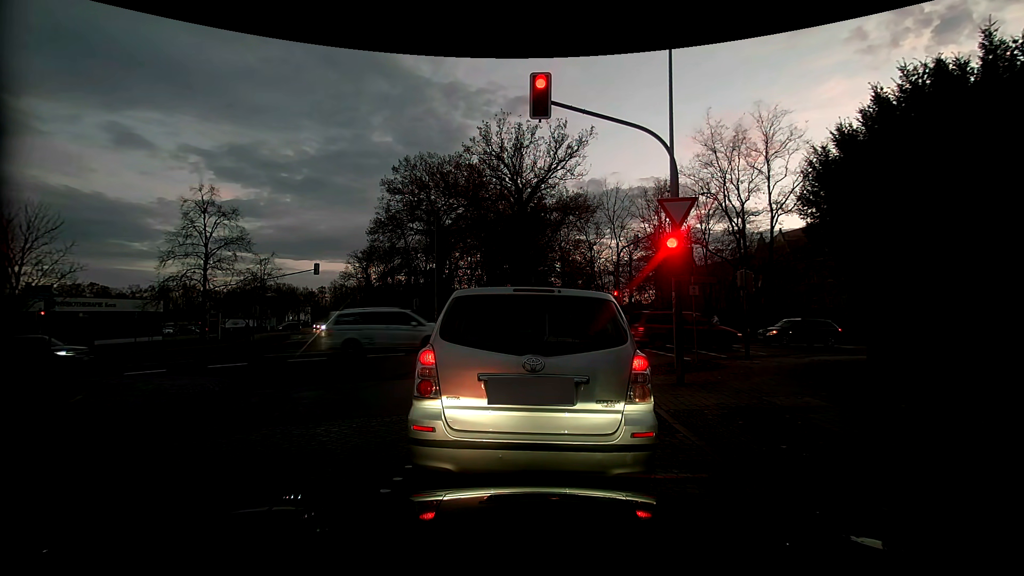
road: residential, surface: sett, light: Dusk
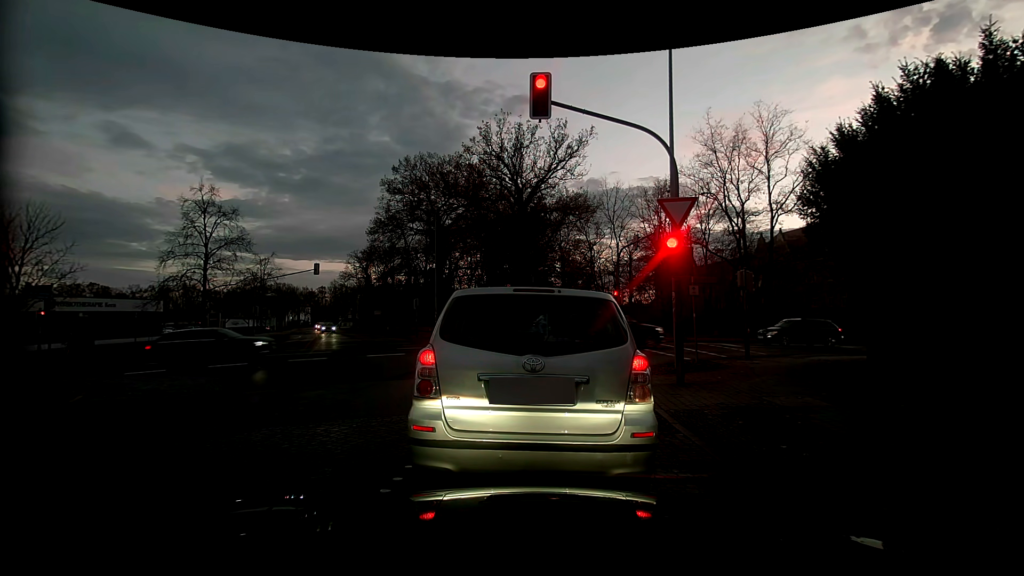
(0.0, 0.0) m; 0°
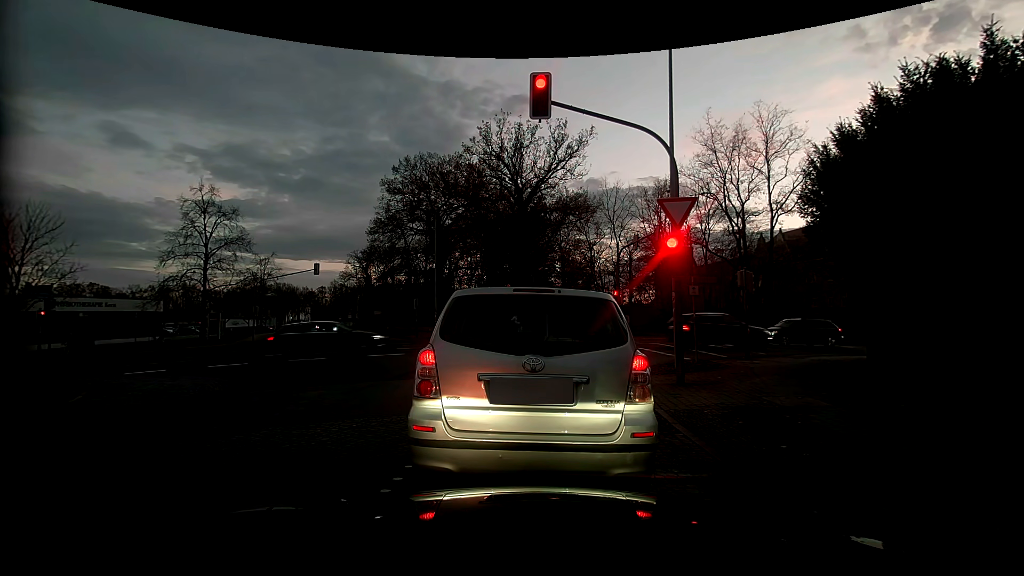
(0.0, 0.0) m; 0°
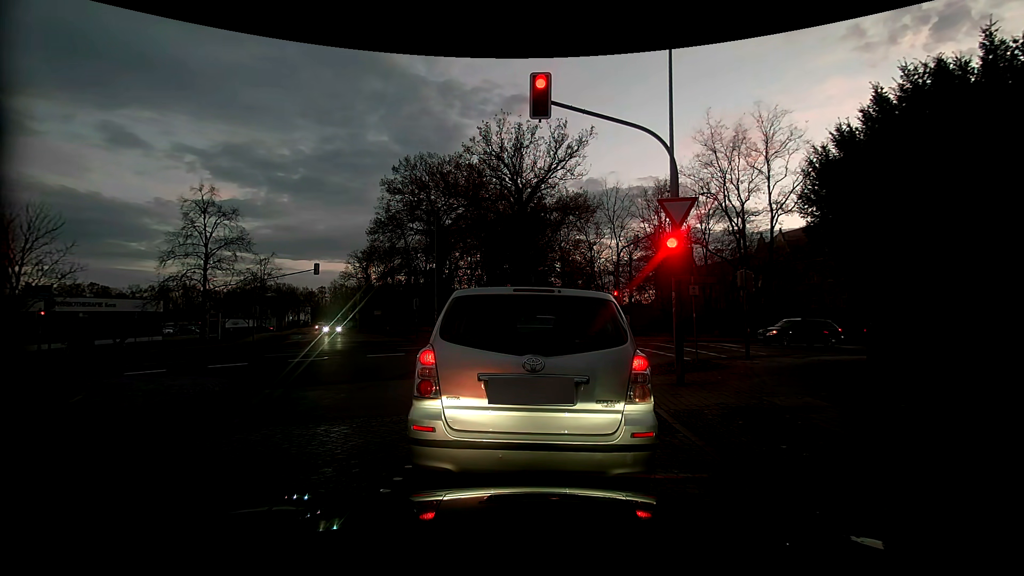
(0.0, 0.0) m; 0°
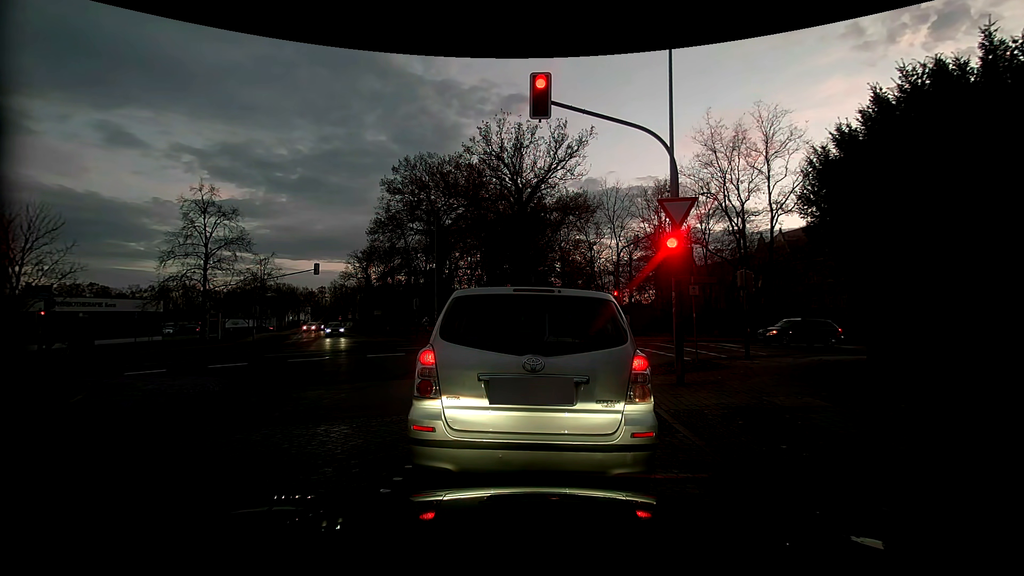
(0.0, 0.0) m; 0°
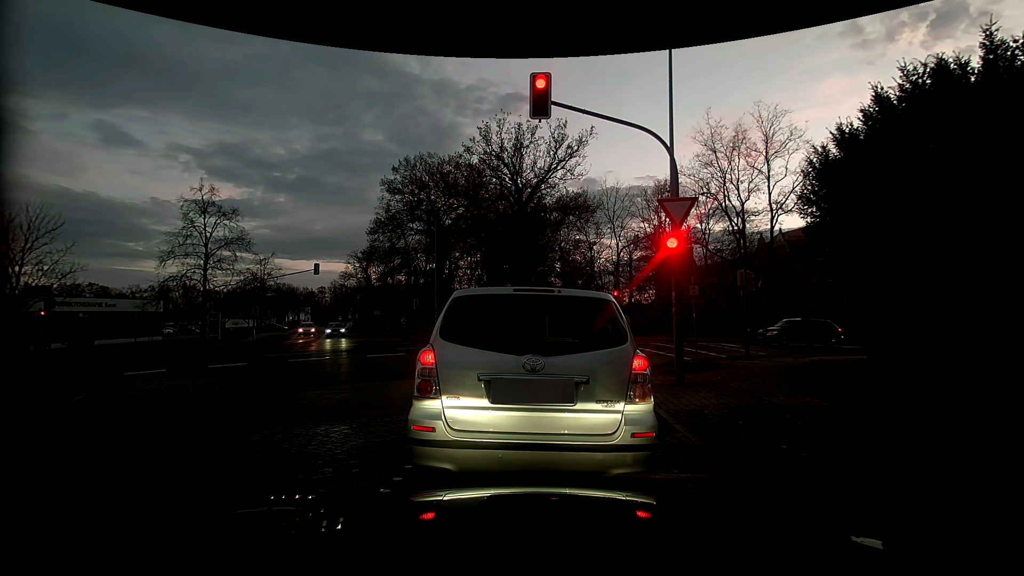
(0.0, 0.0) m; 0°
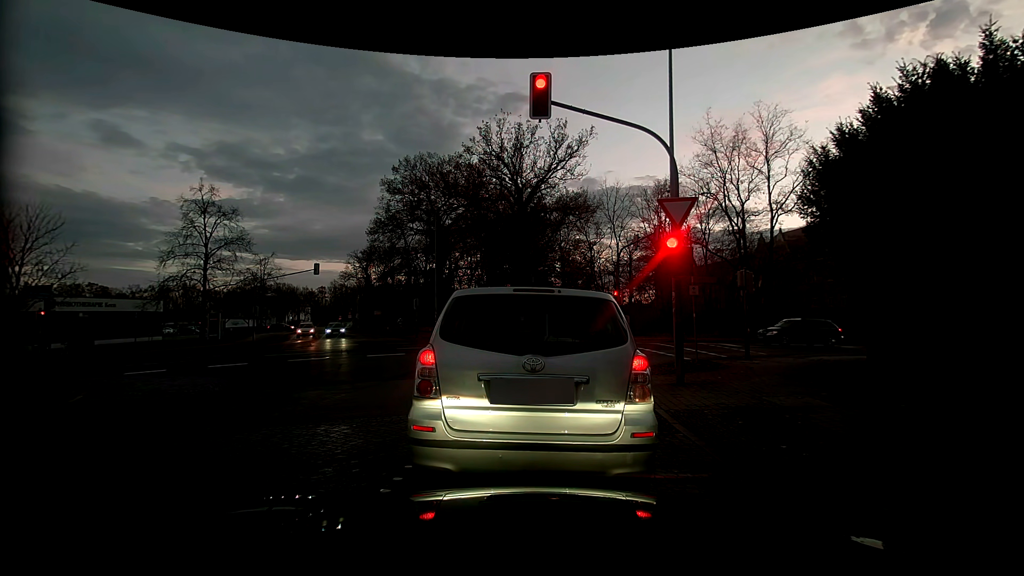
(0.0, 0.0) m; 0°
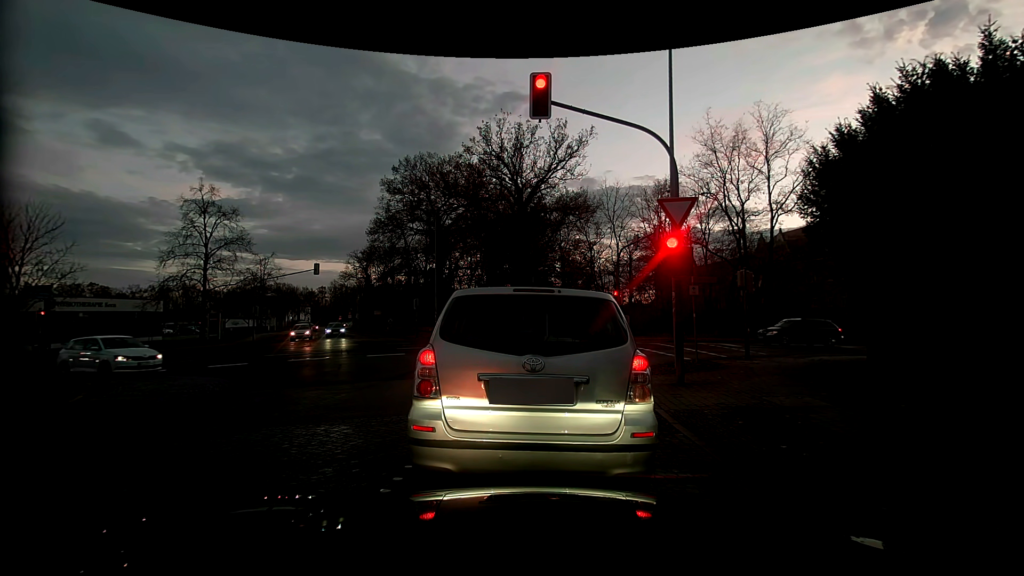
(0.0, 0.0) m; 0°
(0, +10) (-3, +20) (-10, +27) (-20, +29) (-29, +27) (-39, +25) (-49, +23) (-59, +21) (-69, +19) (-78, +17) m
